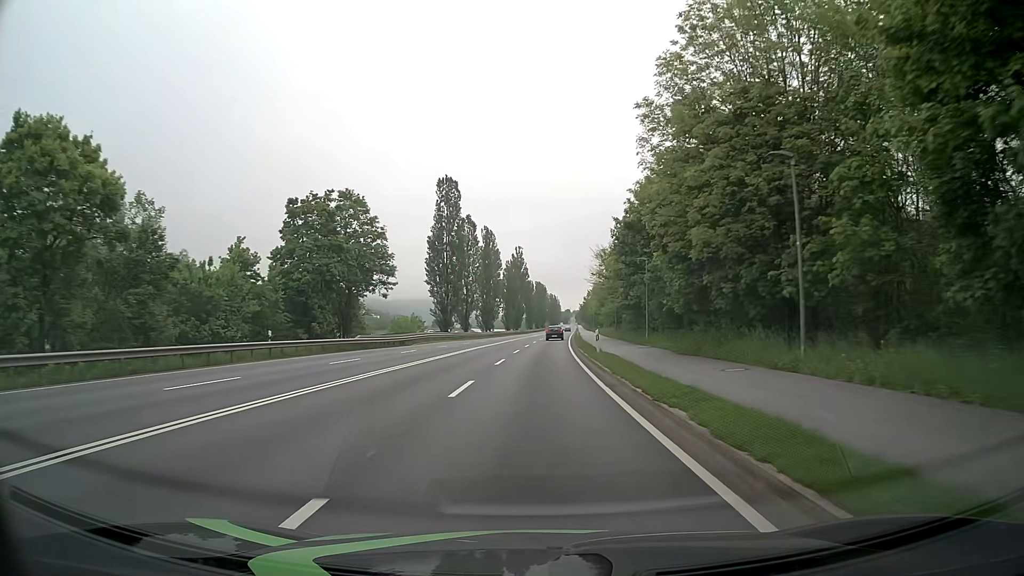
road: primary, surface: asphalt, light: Day
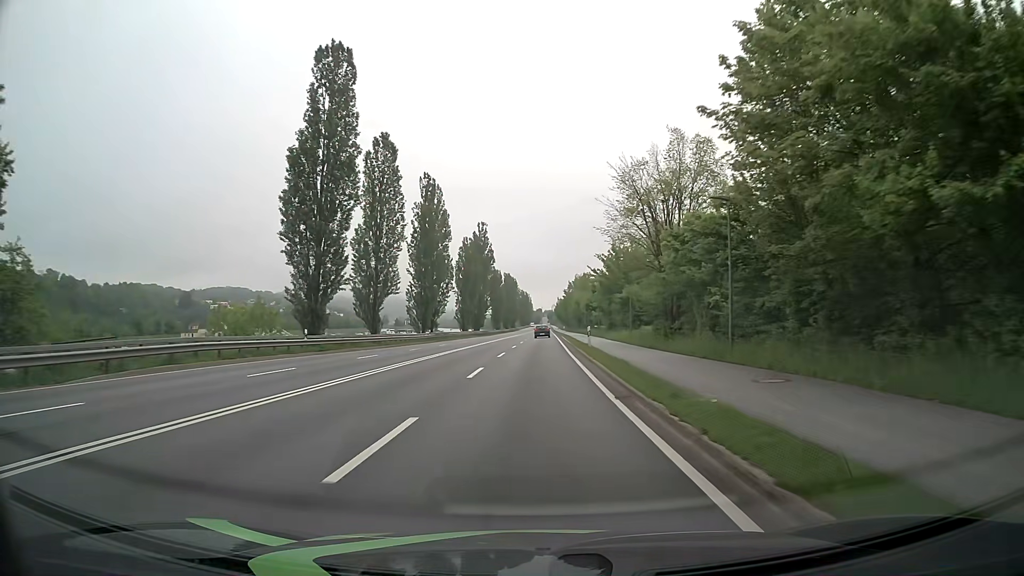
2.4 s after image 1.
(+1.3, +43.1) m; +3°
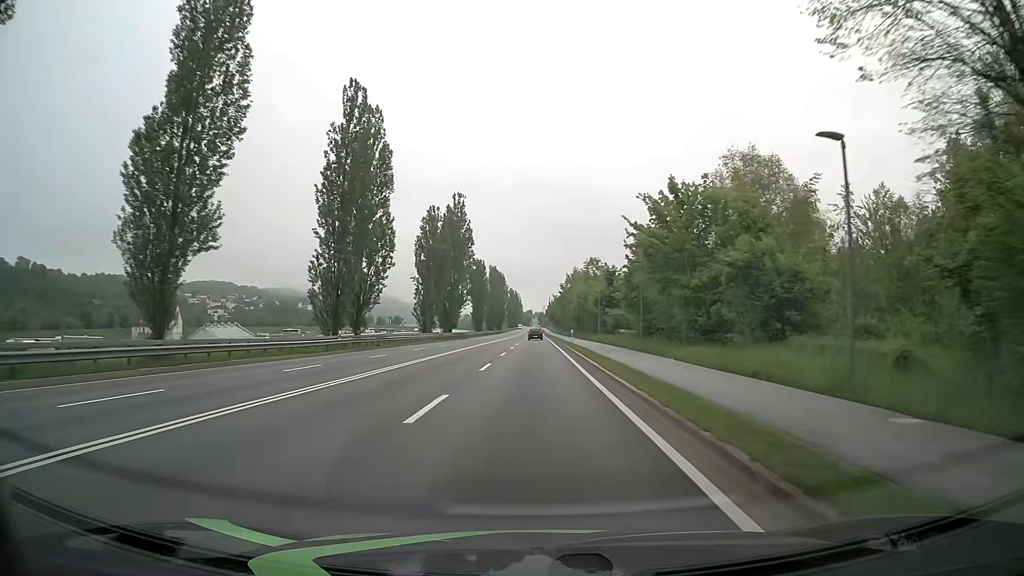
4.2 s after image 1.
(+0.2, +32.5) m; +1°
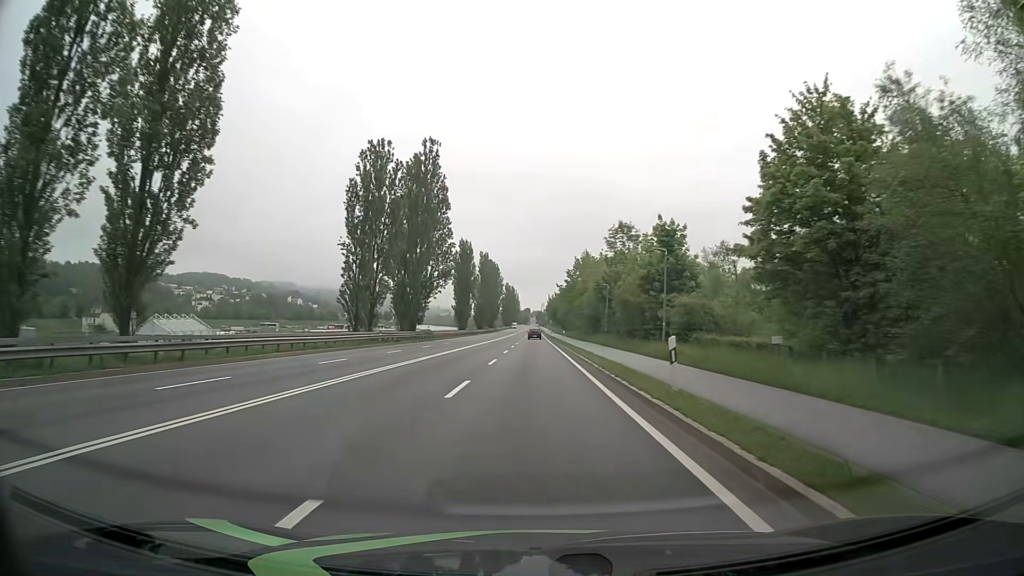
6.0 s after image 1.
(+0.1, +32.5) m; 0°
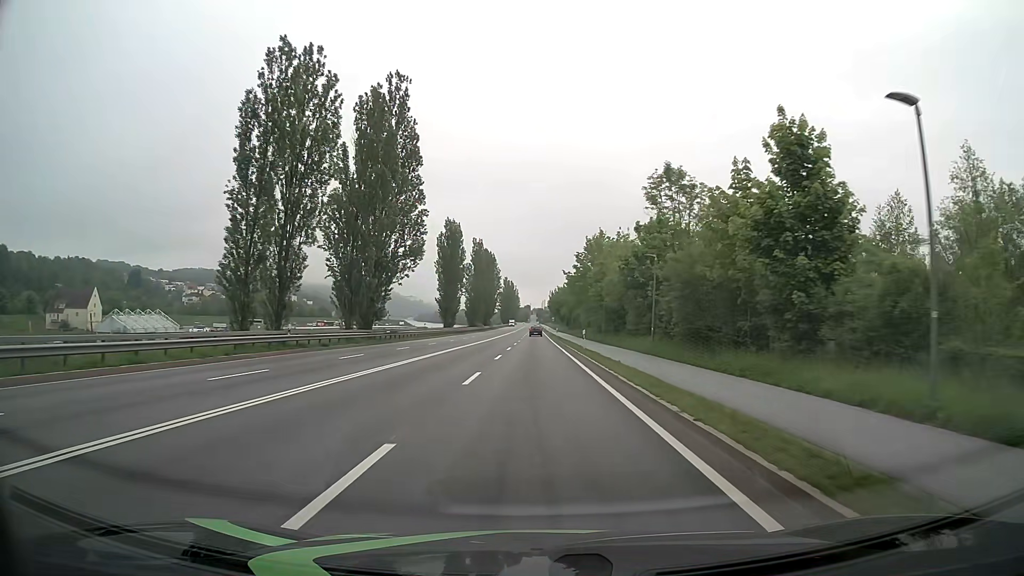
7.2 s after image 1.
(-0.1, +21.4) m; -1°
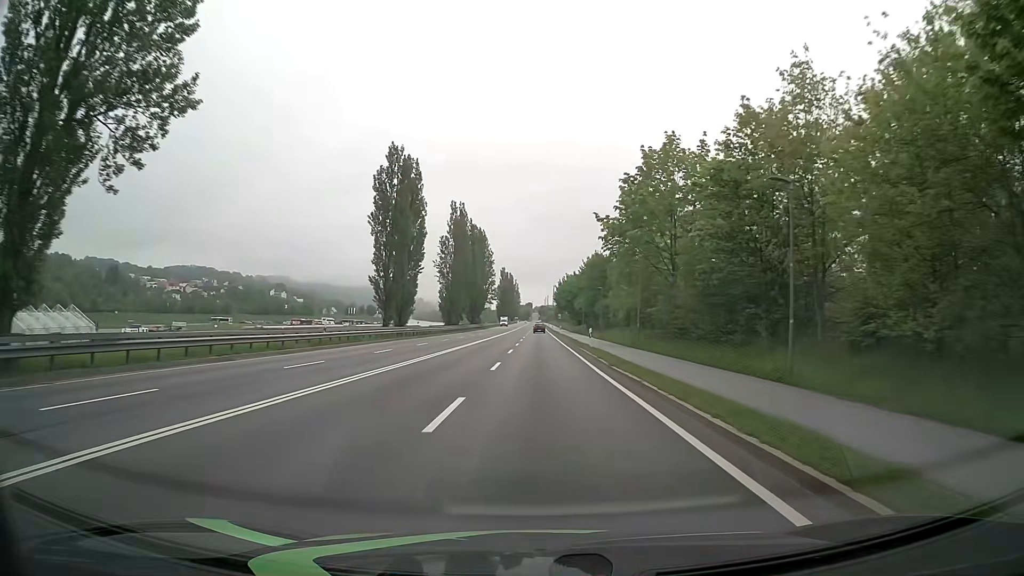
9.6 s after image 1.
(+0.2, +43.3) m; 0°
(0, +10) (0, +20) (0, +30) (0, +40) (0, +50) (0, +60) (0, +70) (0, +80) (0, +90) (+1, +100) m
